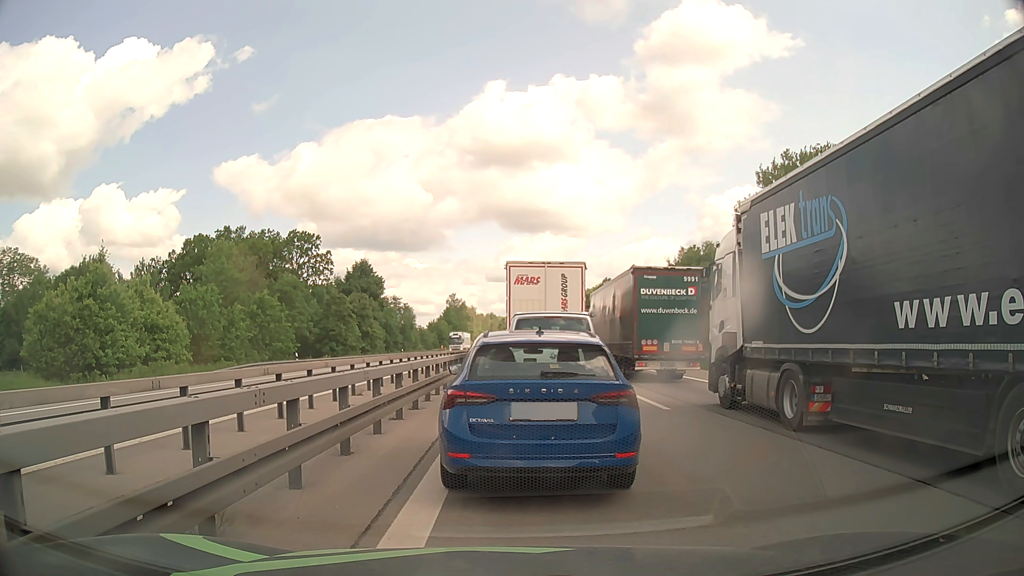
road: motorway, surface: asphalt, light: Day
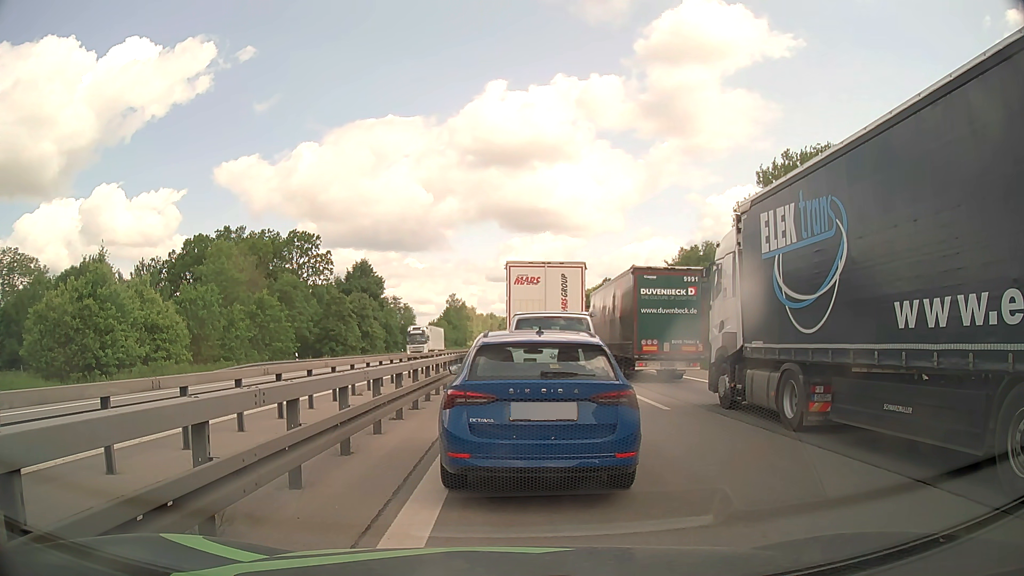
(0.0, 0.0) m; 0°
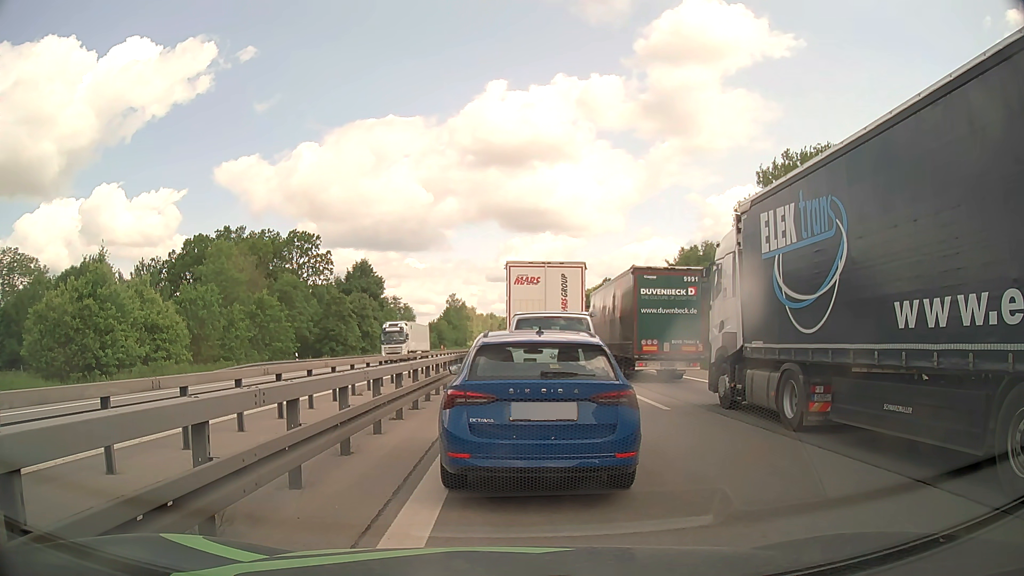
(0.0, 0.0) m; 0°
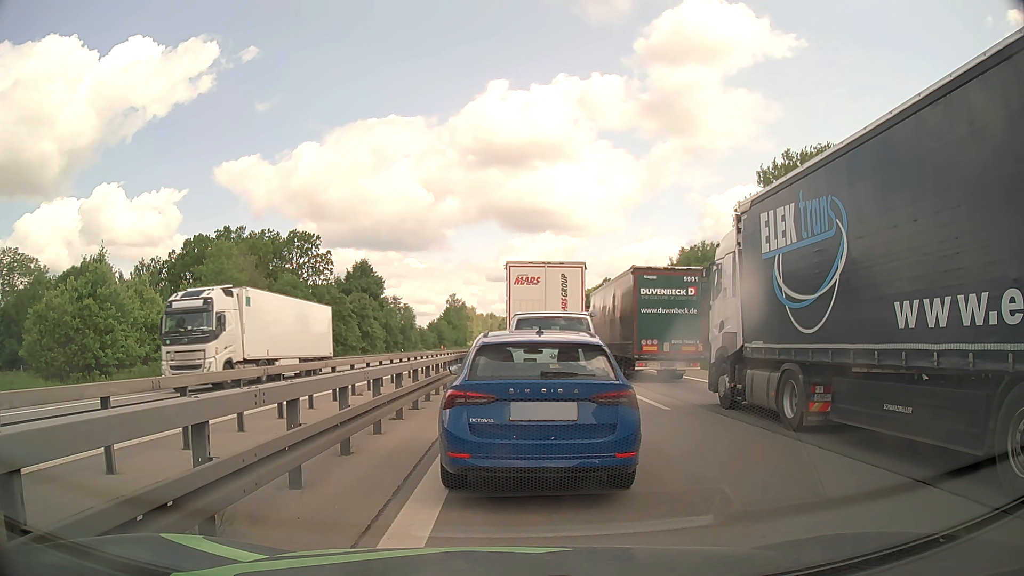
(0.0, 0.0) m; 0°
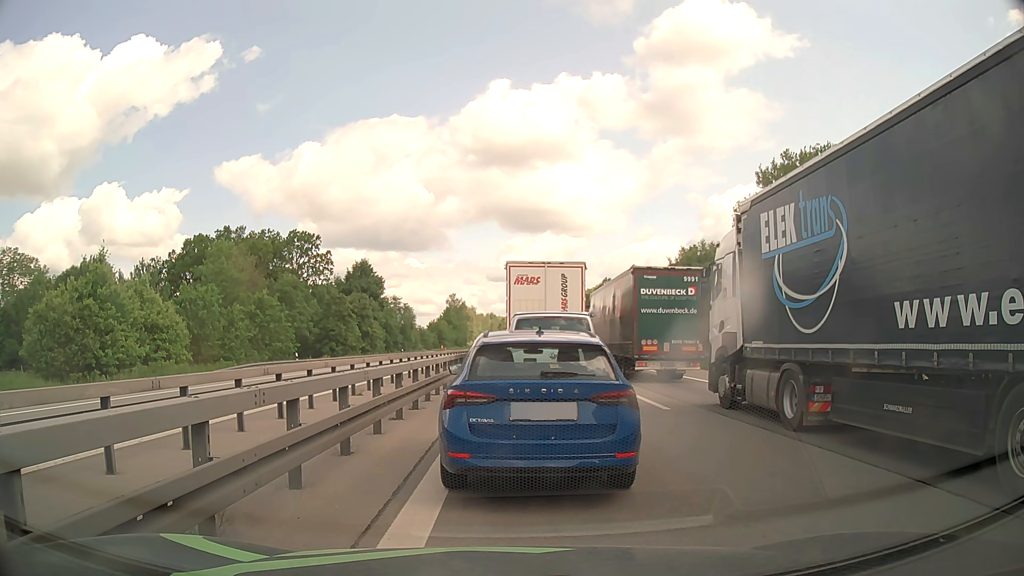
(0.0, 0.0) m; 0°
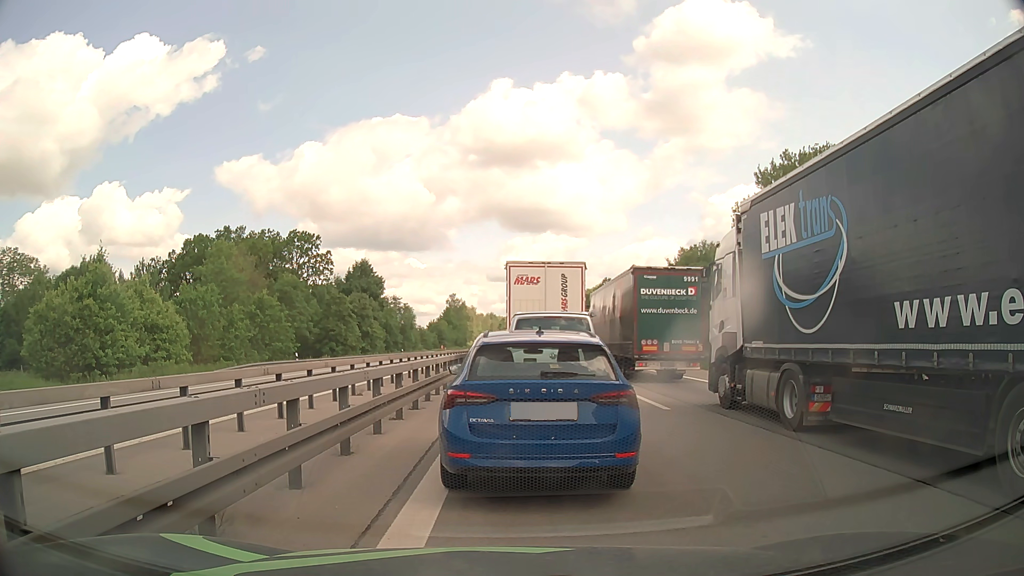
(0.0, 0.0) m; 0°
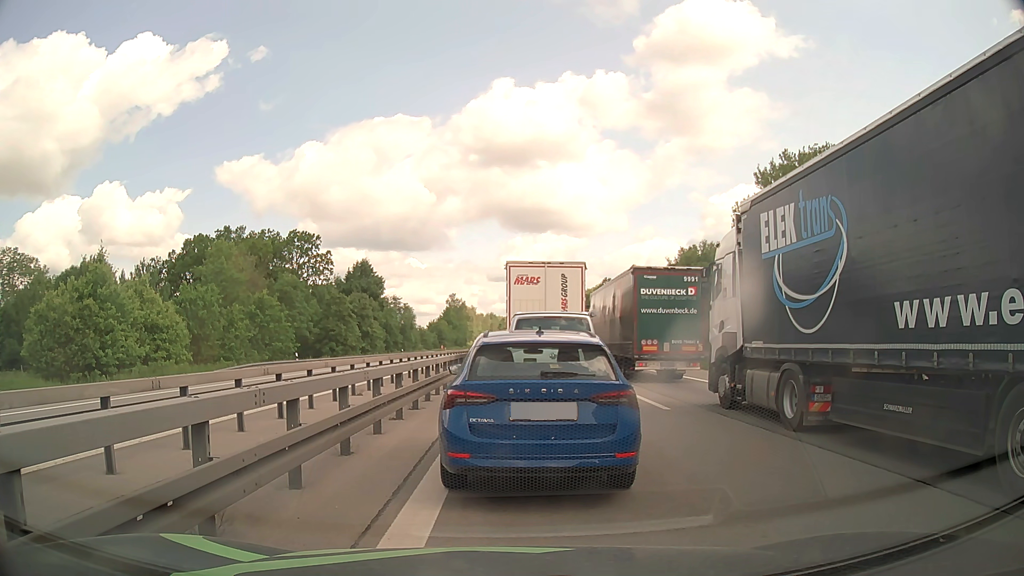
(0.0, 0.0) m; 0°
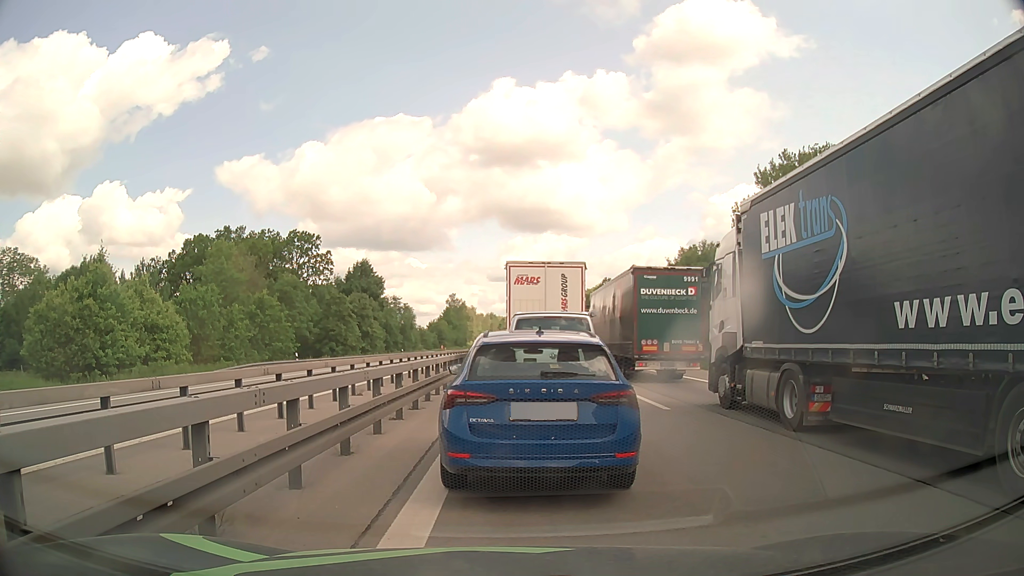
(0.0, 0.0) m; 0°
